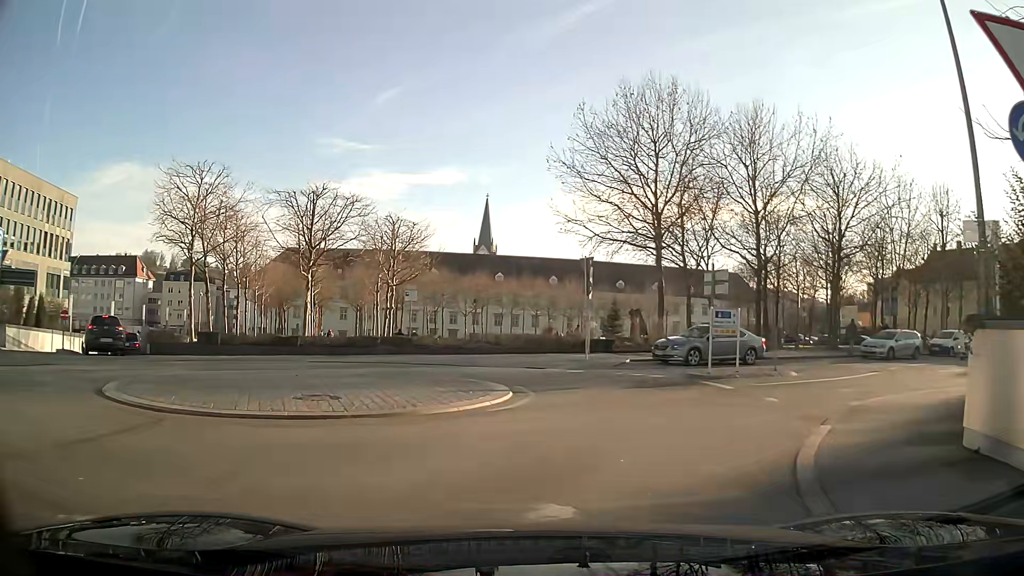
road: residential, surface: asphalt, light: Day
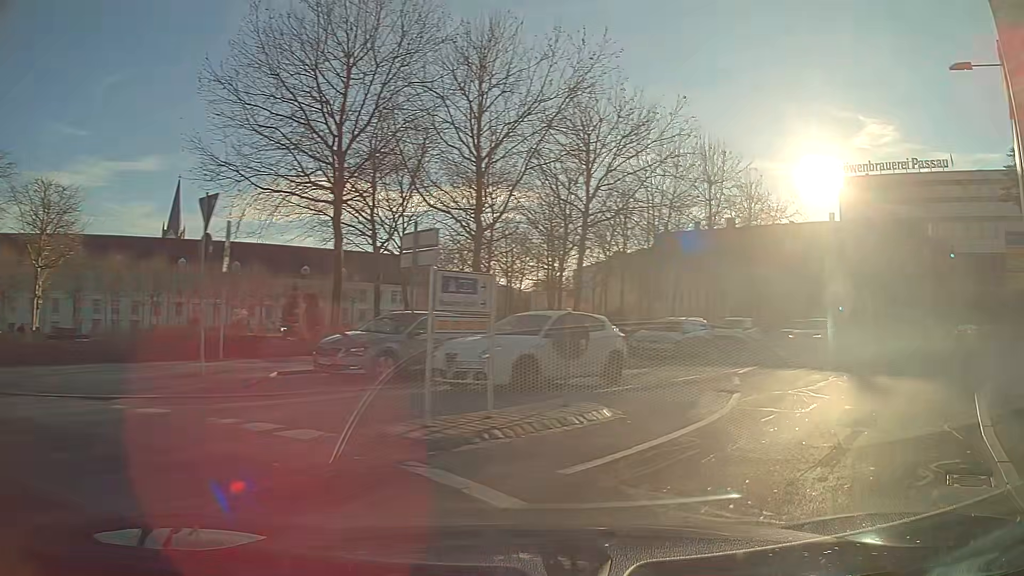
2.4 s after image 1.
(+2.0, +10.0) m; +32°
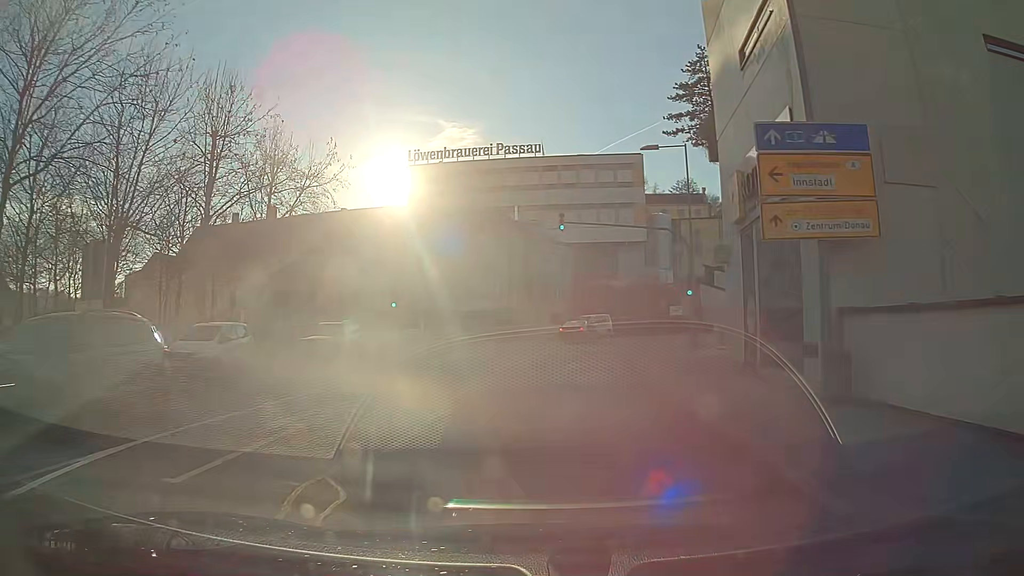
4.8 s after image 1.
(+4.6, +11.9) m; +31°
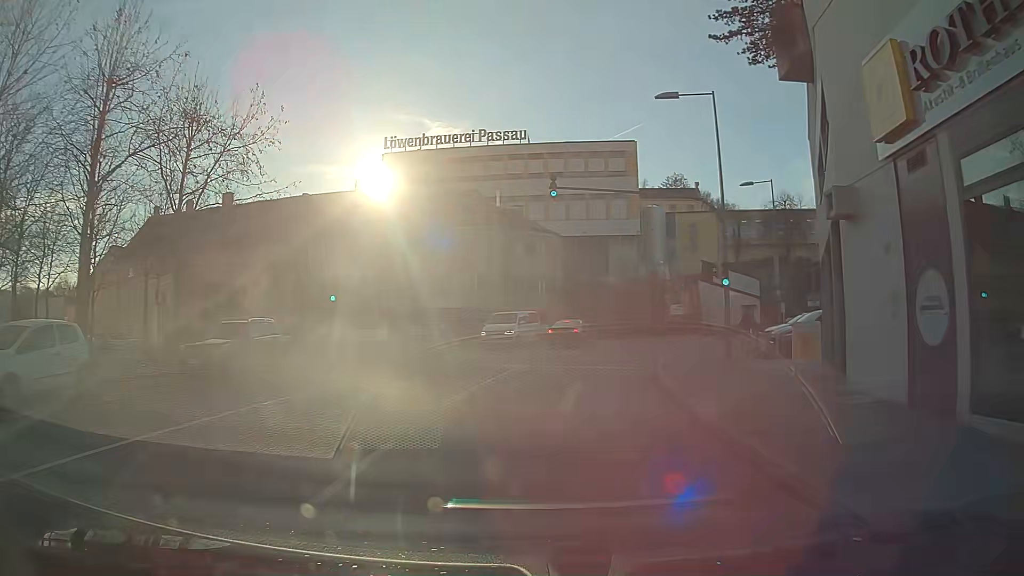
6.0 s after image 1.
(+0.1, +8.3) m; +2°
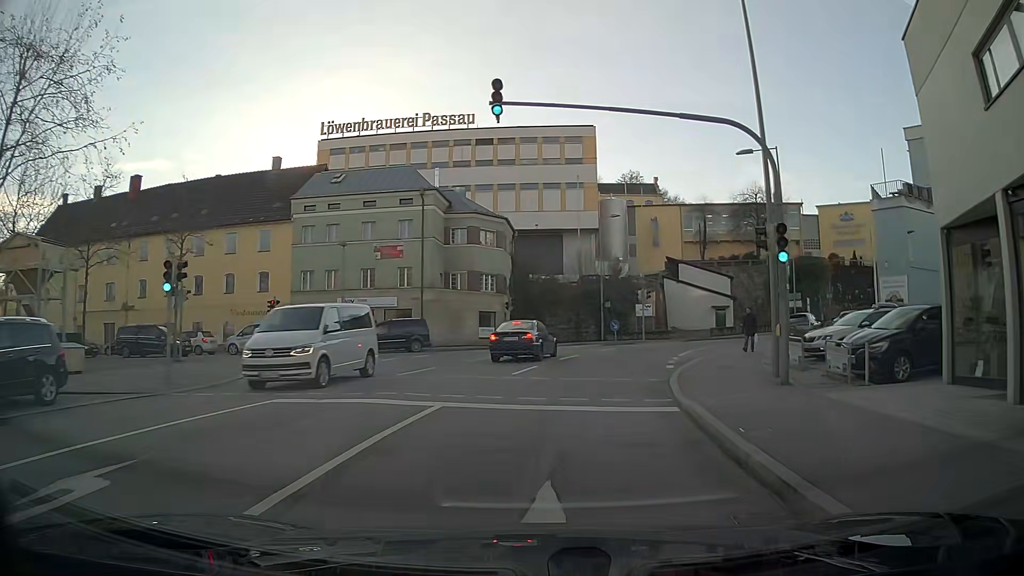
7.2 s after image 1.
(+0.4, +9.6) m; +6°
(0, +10) (+2, +20) (+5, +29) (+9, +38) (+14, +47) (+21, +55) (+27, +62) (+34, +69) (+42, +76) (+49, +82) m
